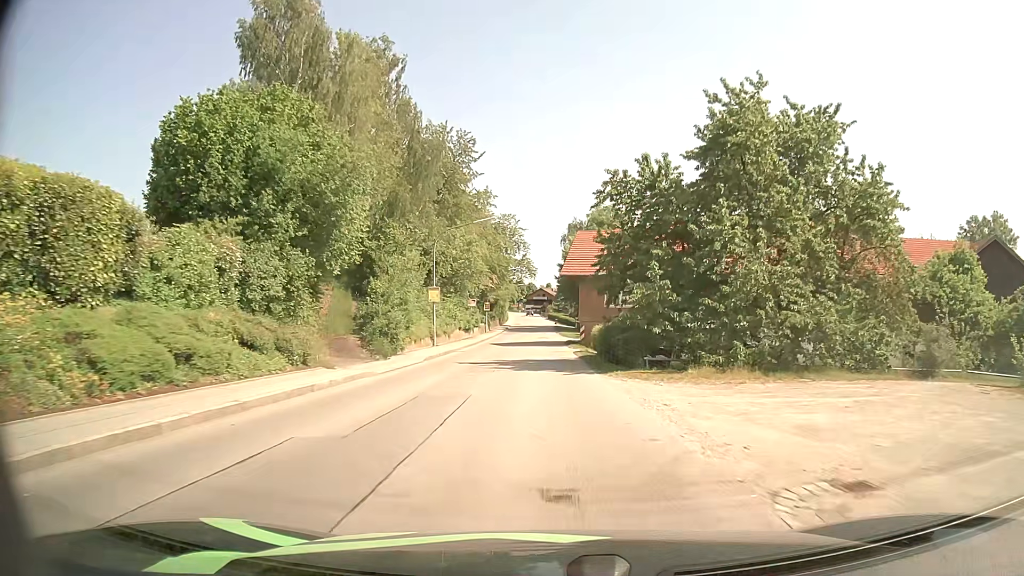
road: secondary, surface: asphalt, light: Day
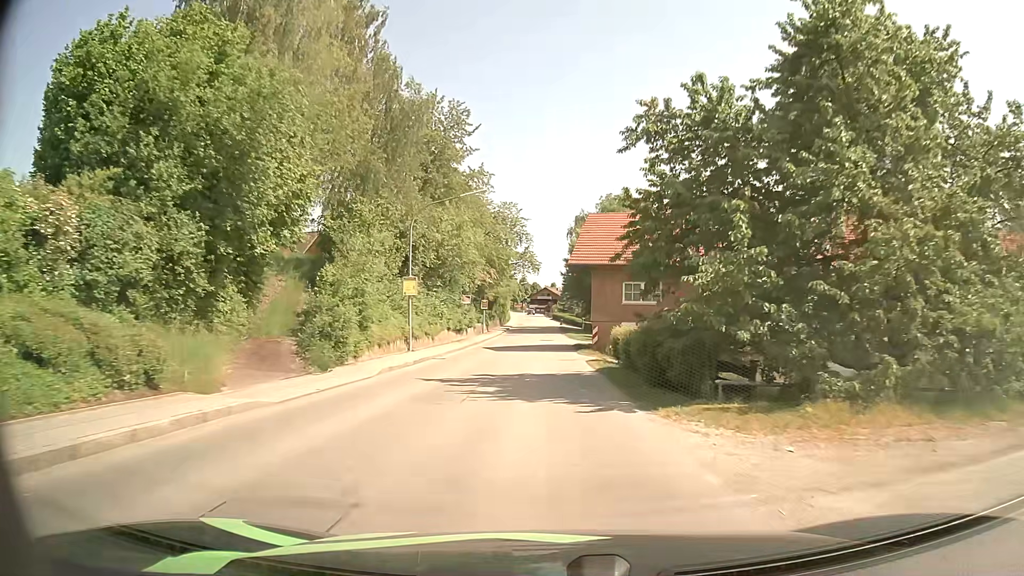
(-0.1, +8.4) m; -1°
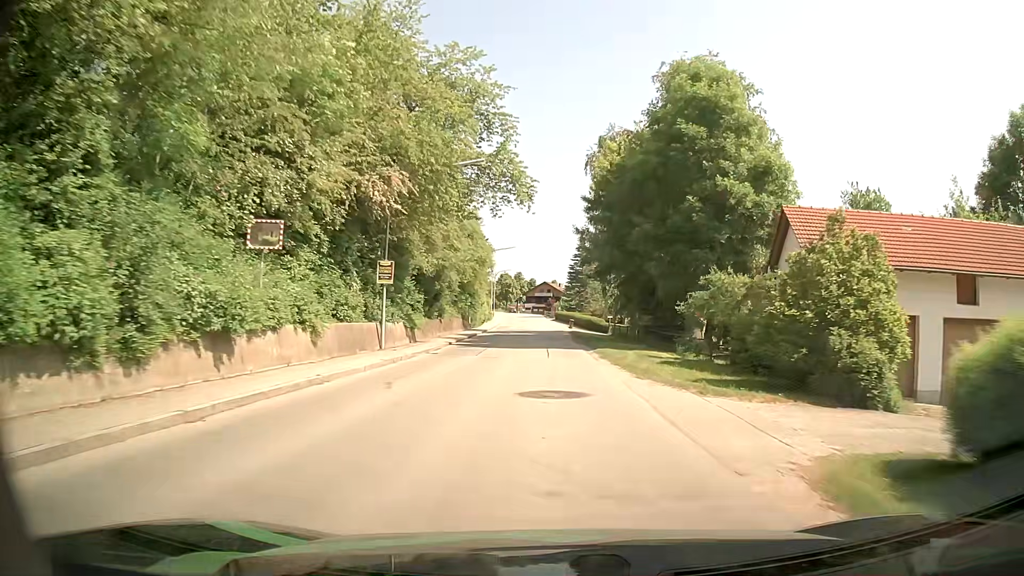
(-0.3, +43.4) m; 0°
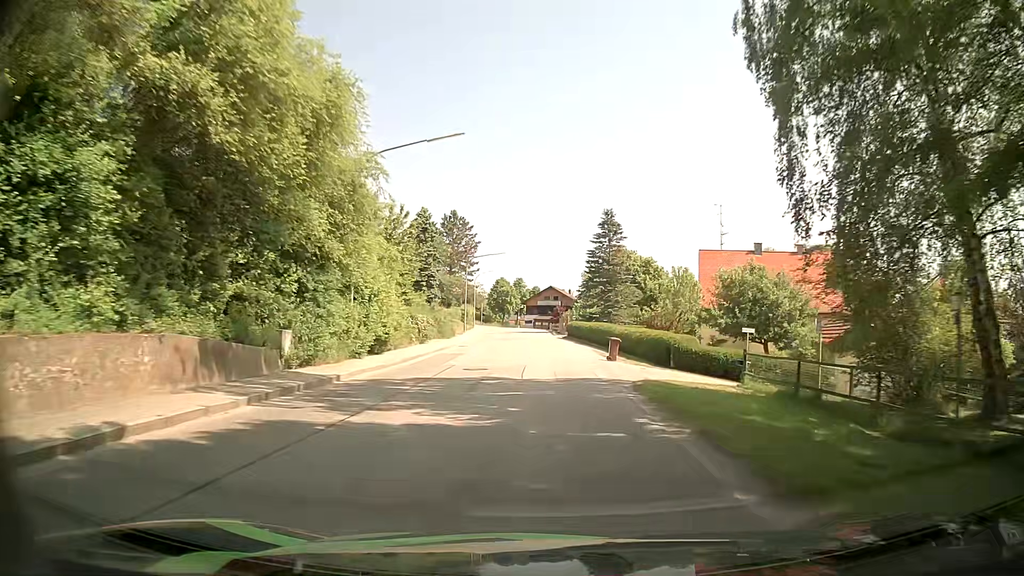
(+0.2, +41.9) m; 0°
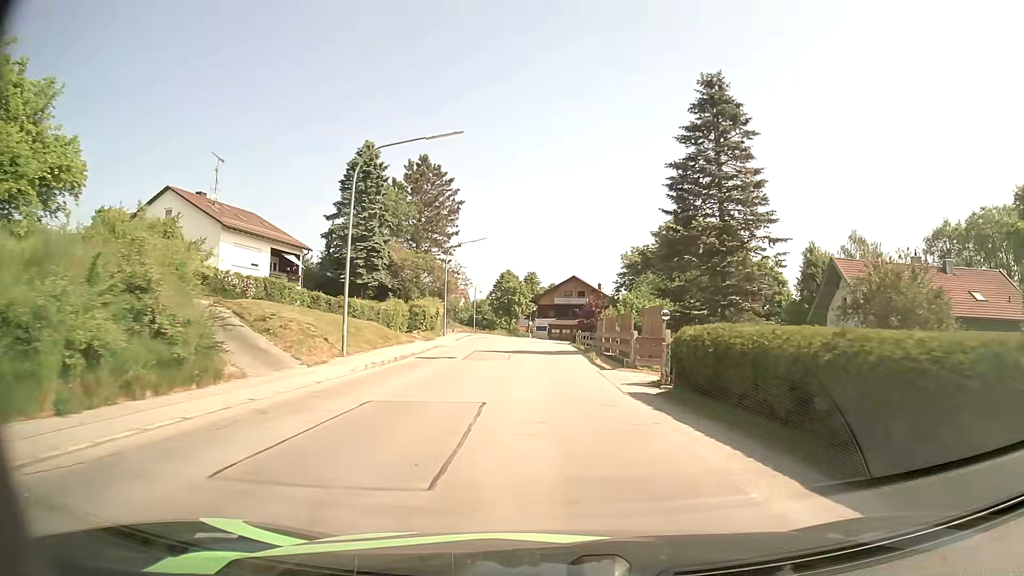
(-0.6, +41.5) m; -2°
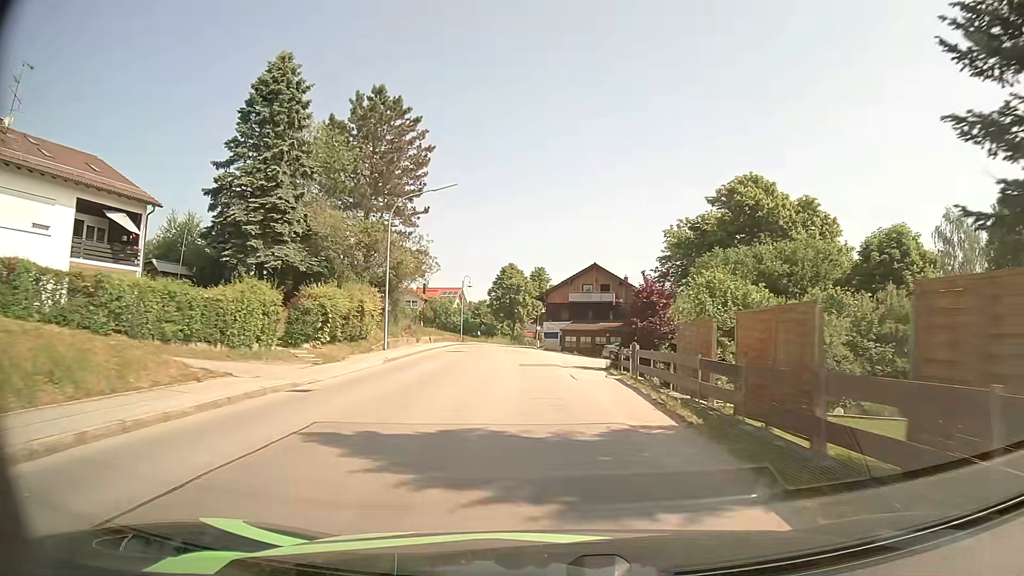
(-0.2, +24.0) m; -1°
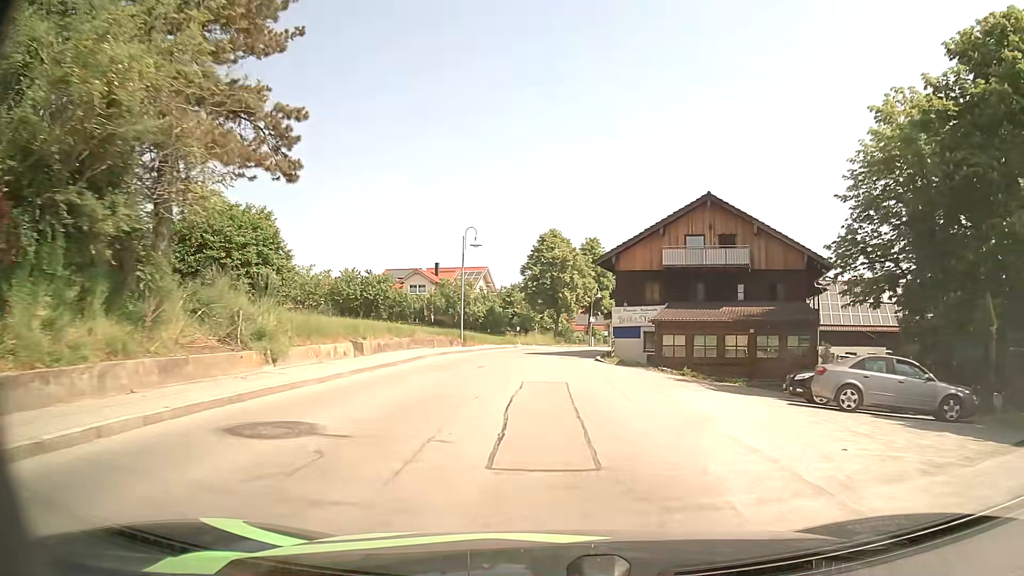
(-1.4, +31.7) m; -4°
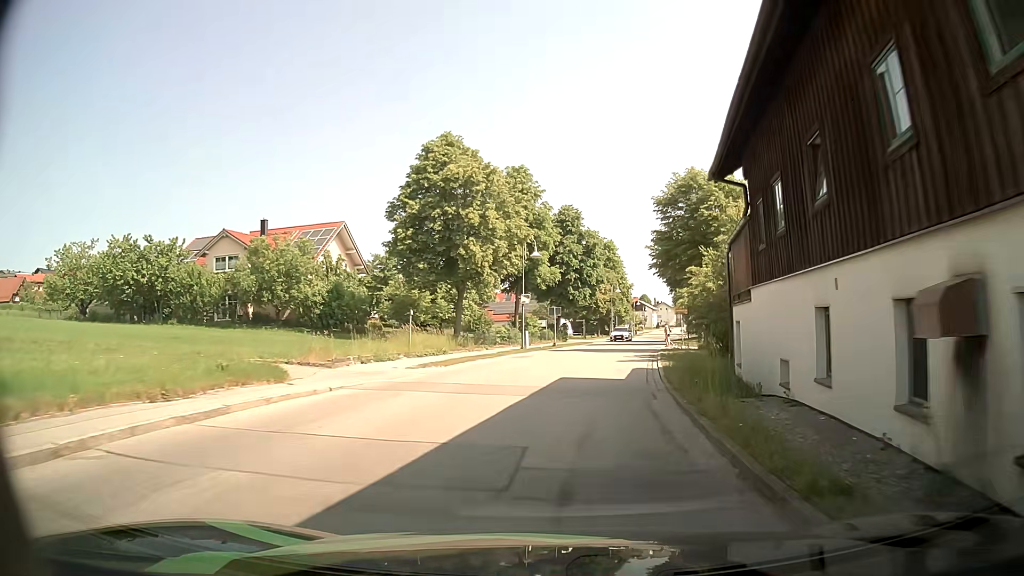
(+1.1, +37.0) m; +7°
(0, +10) (+2, +20) (+3, +30) (+5, +40) (+7, +49) (+9, +59) (+11, +69) (+13, +79) (+15, +89) (+17, +98) m
